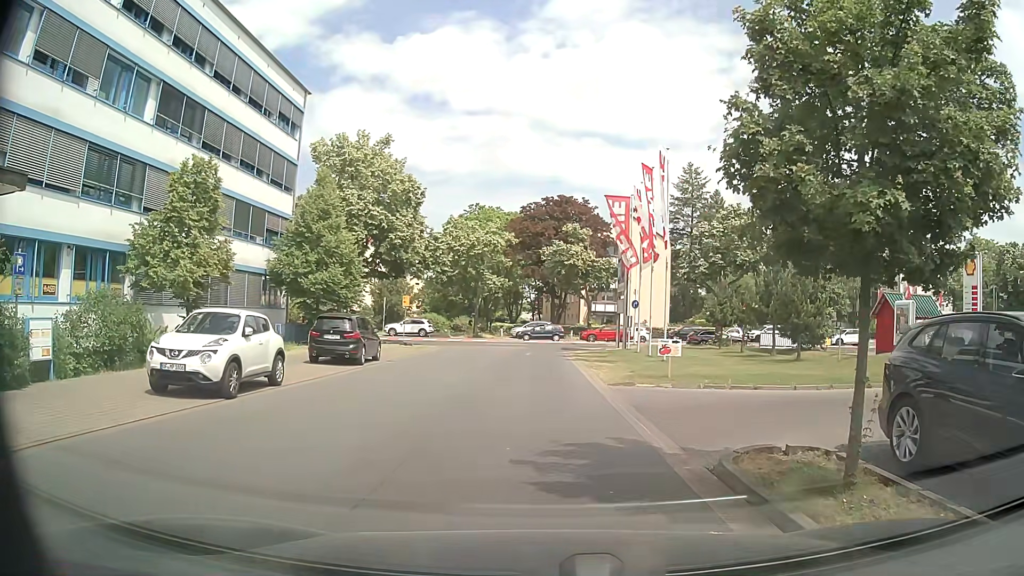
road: service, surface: paving_stones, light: Day
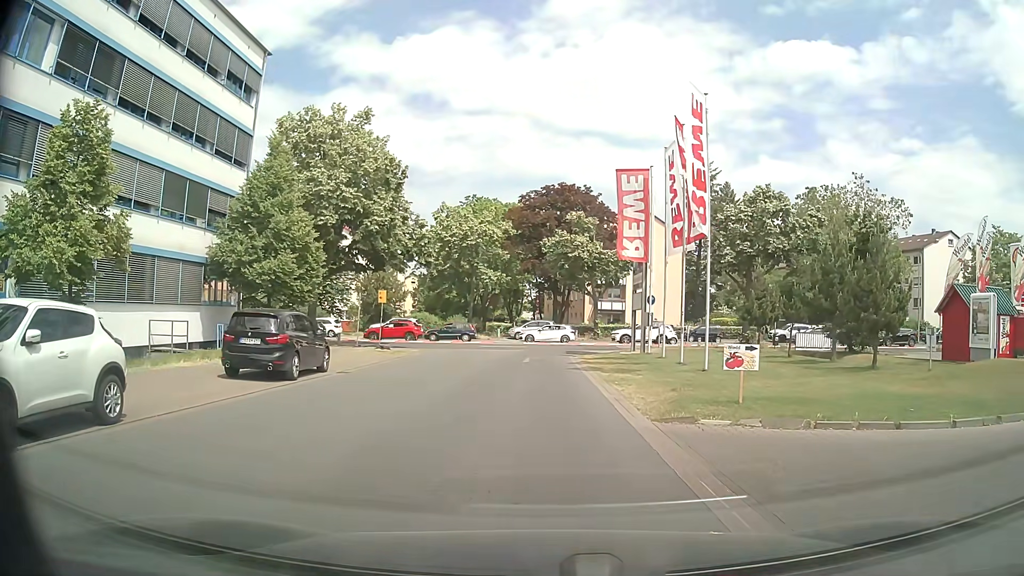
(-0.1, +6.3) m; -2°
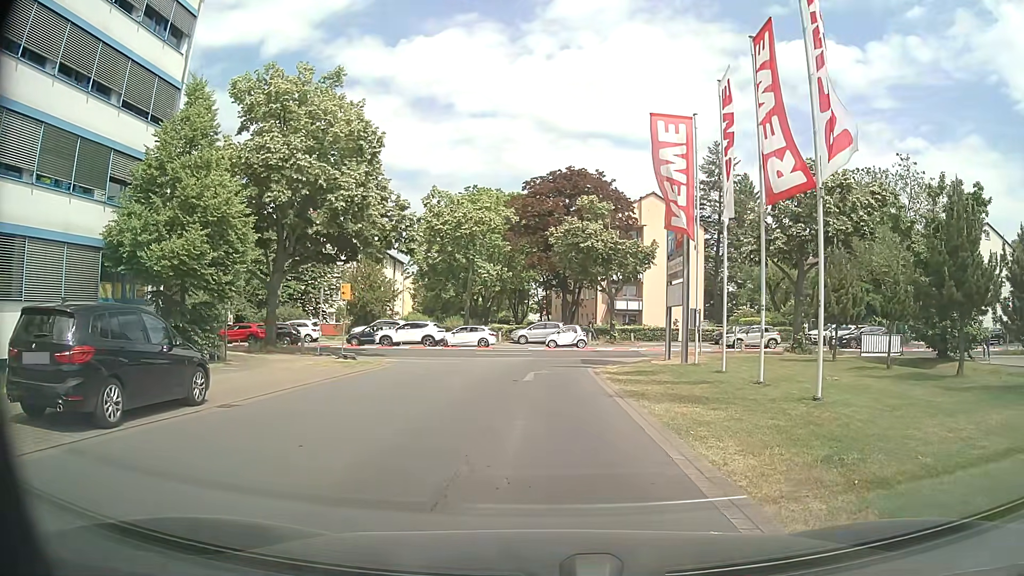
(+0.1, +7.6) m; +1°
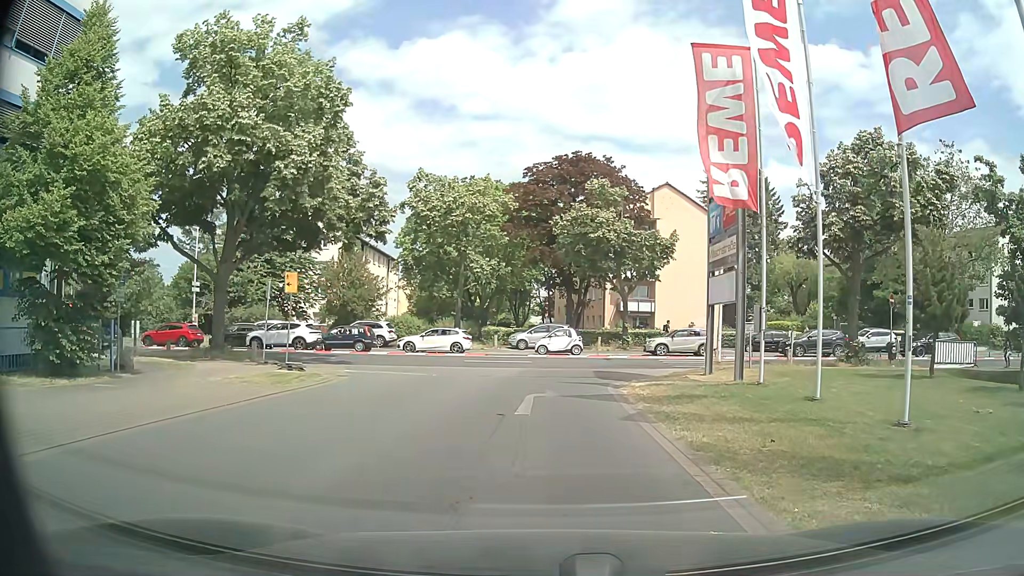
(-0.1, +6.3) m; 0°
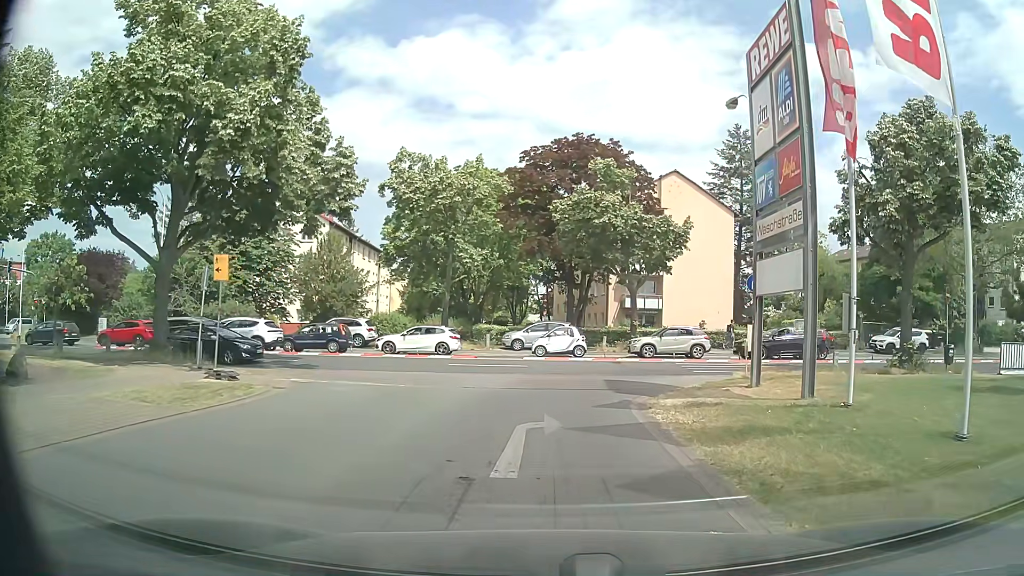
(-0.1, +4.7) m; -1°
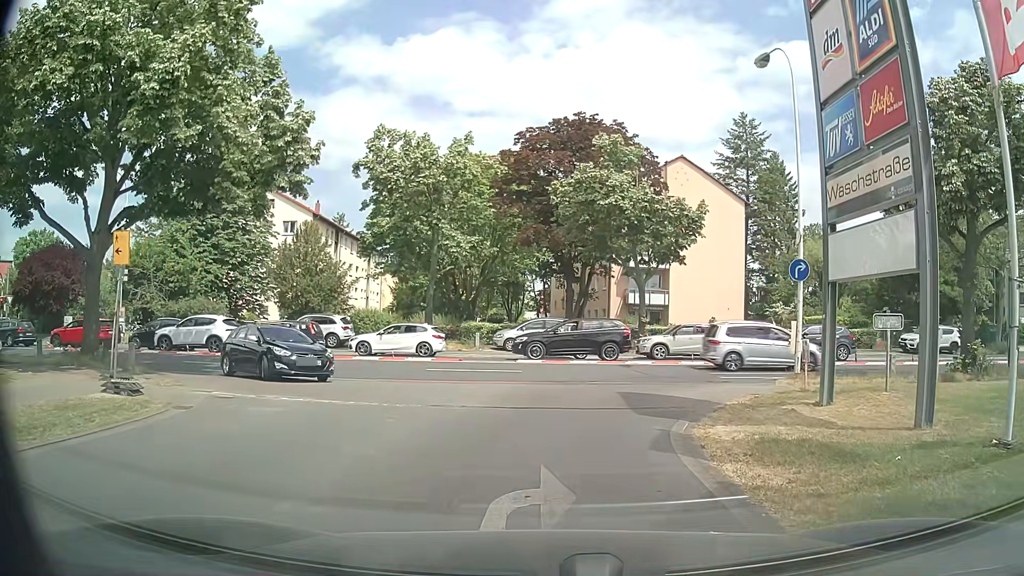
(0.0, +4.2) m; 0°
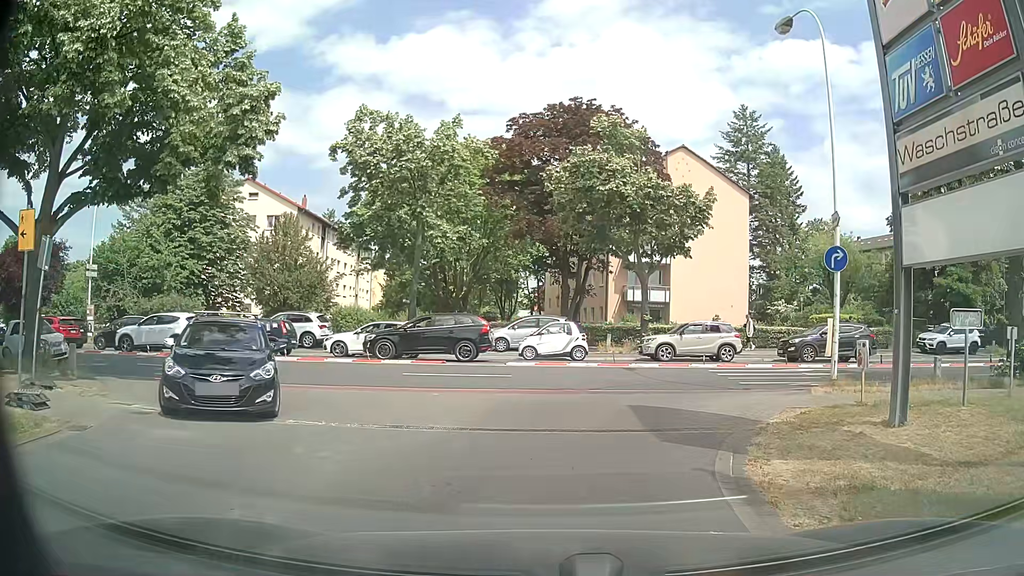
(0.0, +2.8) m; -1°
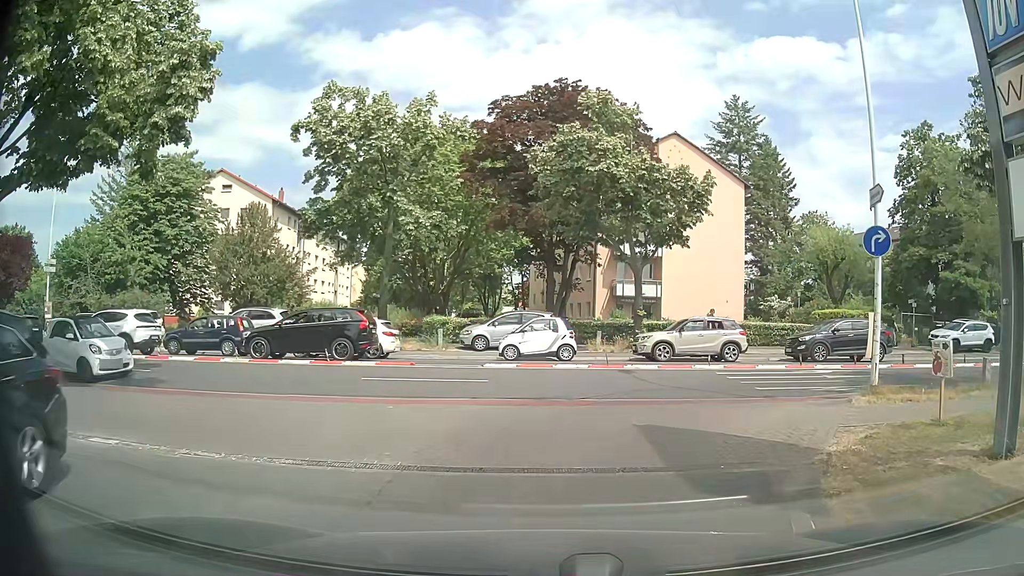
(+0.1, +2.8) m; +2°
